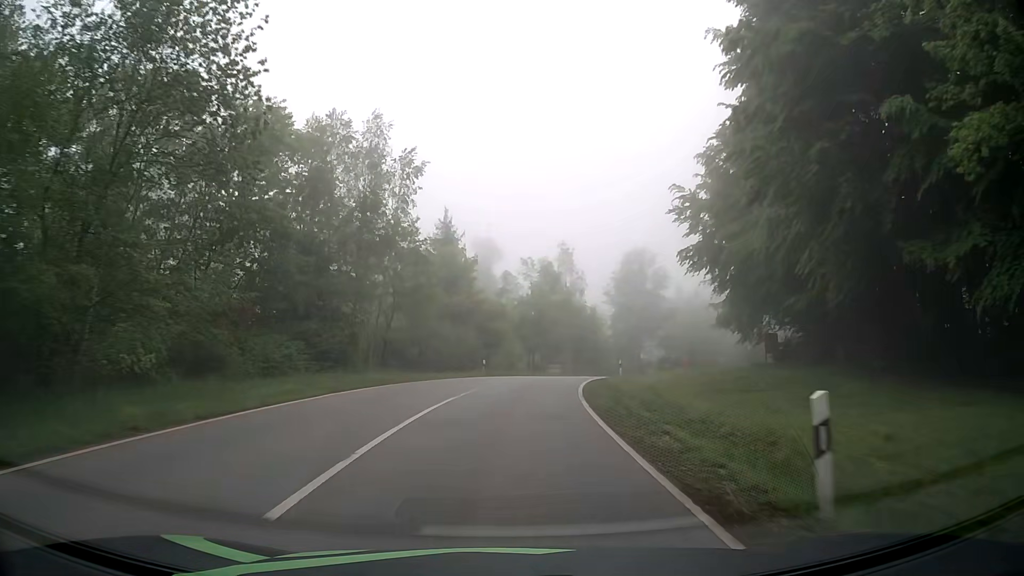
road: tertiary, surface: asphalt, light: Day
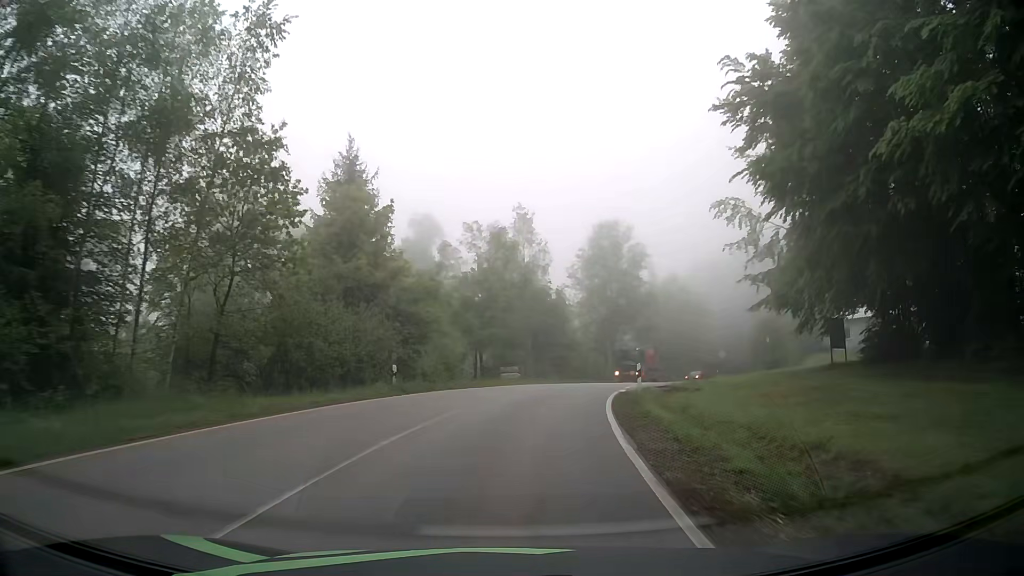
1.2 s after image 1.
(+0.5, +18.1) m; +3°
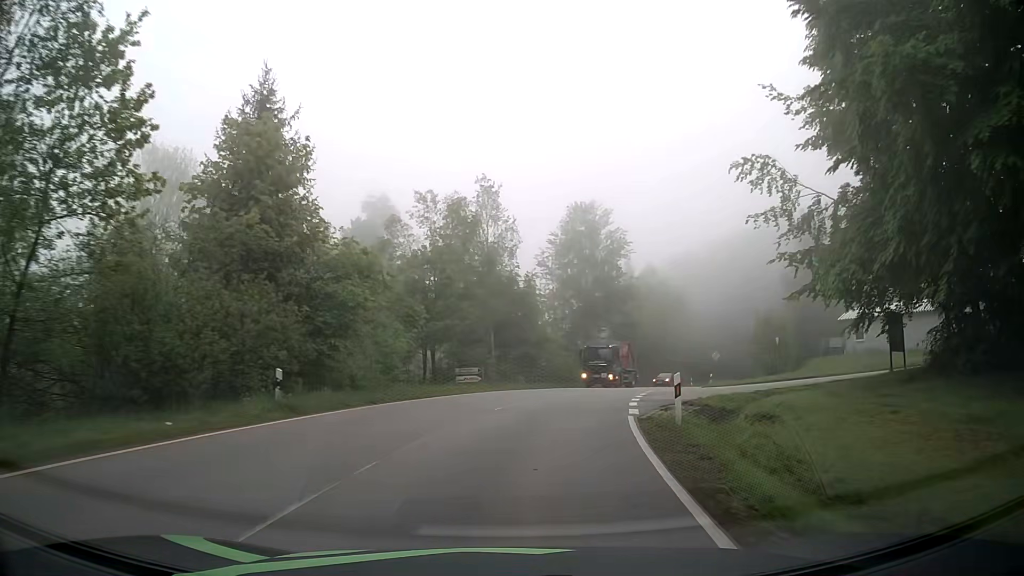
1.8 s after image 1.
(+0.3, +9.1) m; +3°
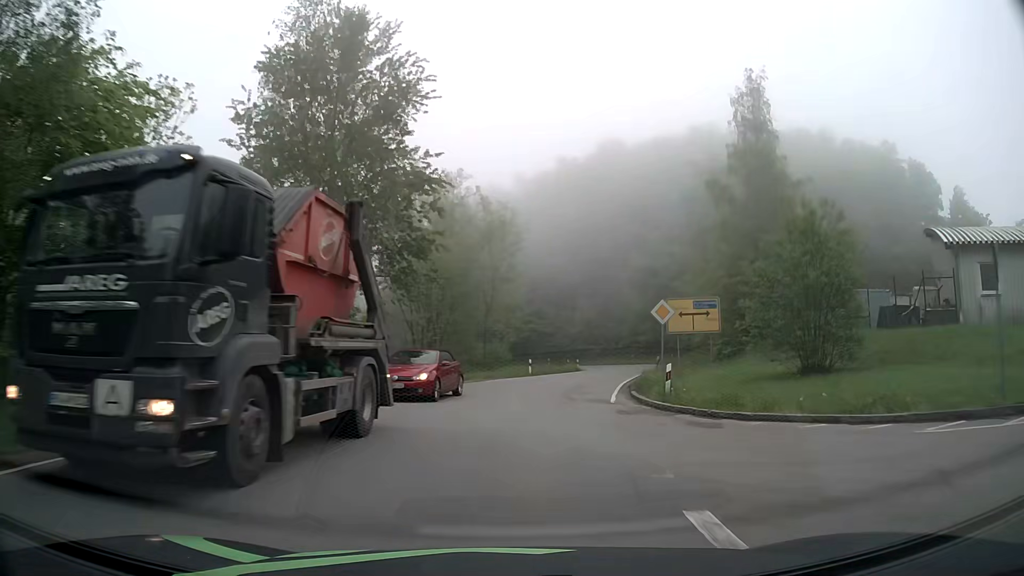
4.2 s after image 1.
(+5.9, +36.1) m; +19°
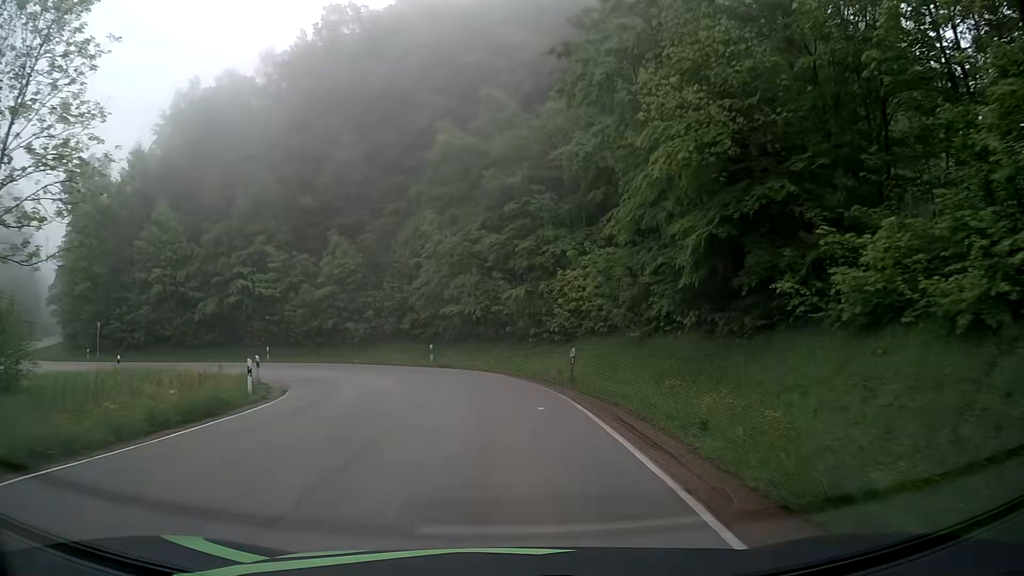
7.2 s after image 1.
(+7.5, +43.6) m; +18°
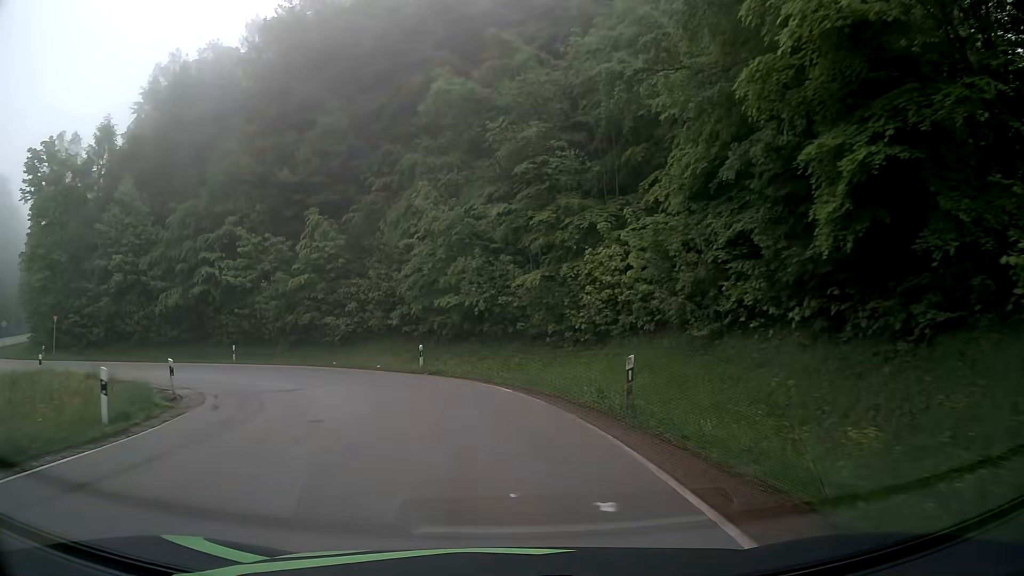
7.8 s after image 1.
(0.0, +7.5) m; 0°
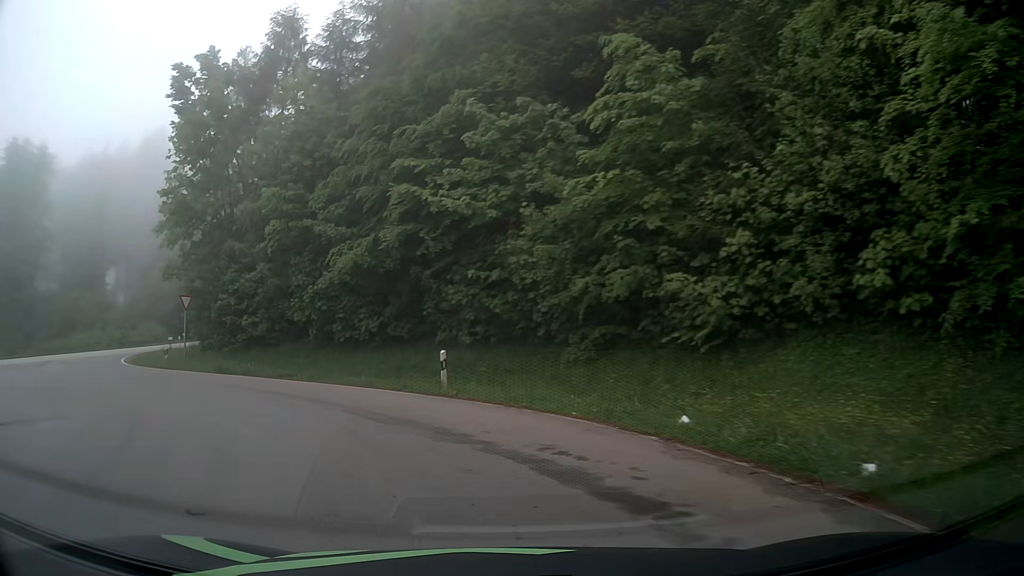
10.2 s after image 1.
(-4.5, +23.5) m; -32°
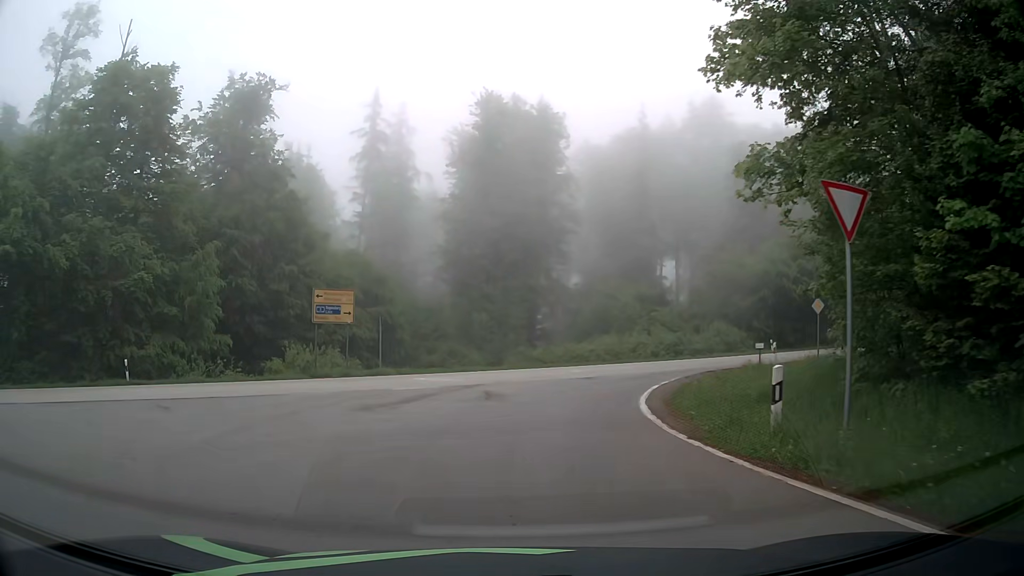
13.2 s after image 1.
(-10.1, +20.2) m; -49°
(0, +10) (+2, +20) (+7, +28) (+14, +35) (+22, +42) (+29, +48) (+37, +55) (+44, +62) (+51, +68) (+59, +75) m
